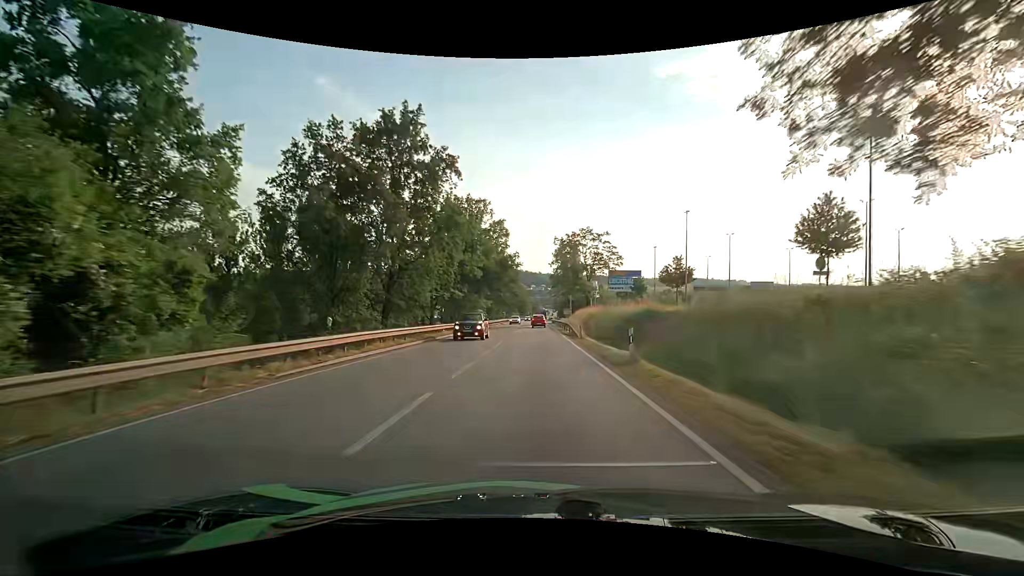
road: primary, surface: asphalt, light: Day
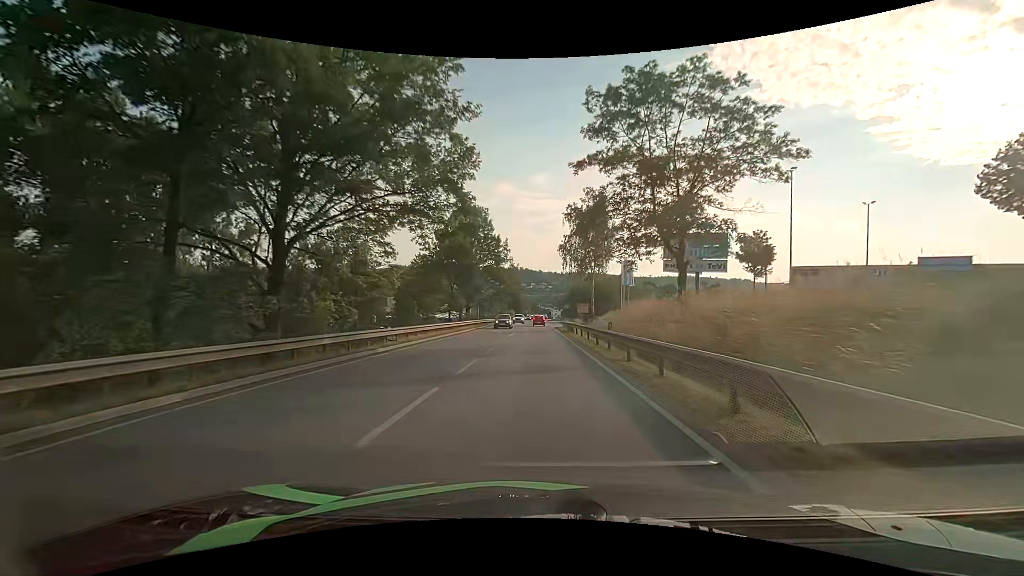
(+0.2, +47.6) m; +1°
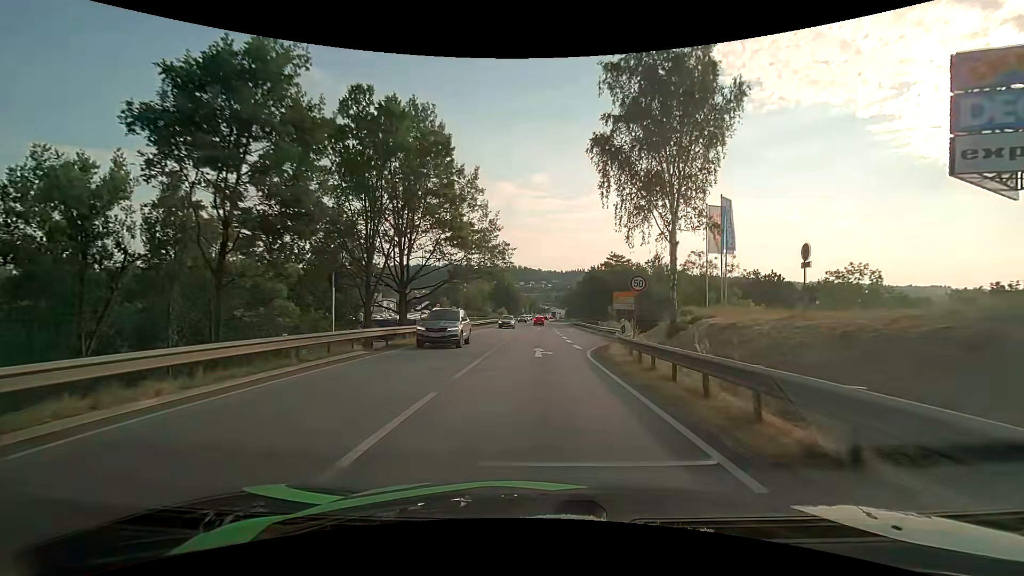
(-0.3, +42.1) m; 0°
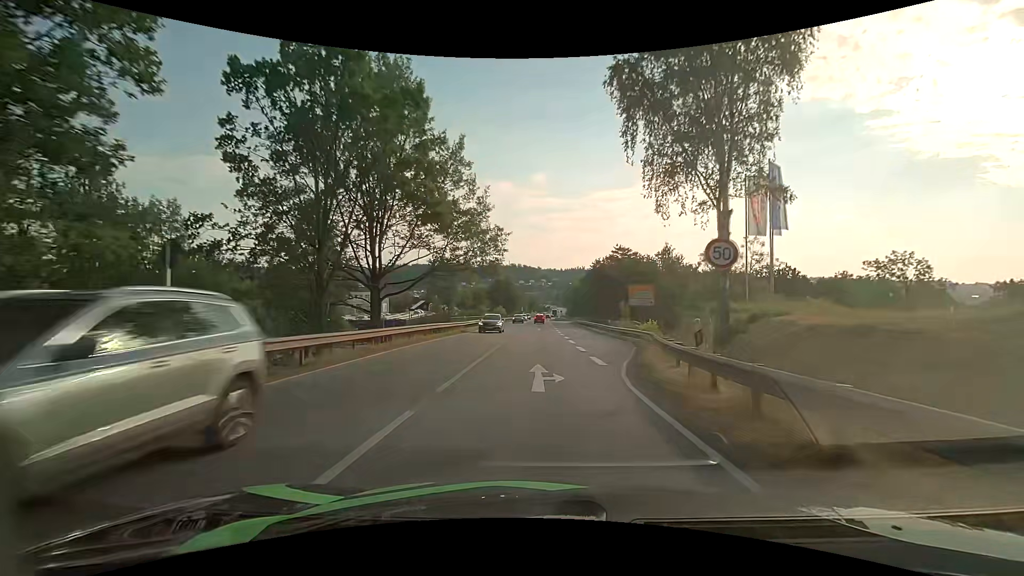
(0.0, +7.9) m; 0°
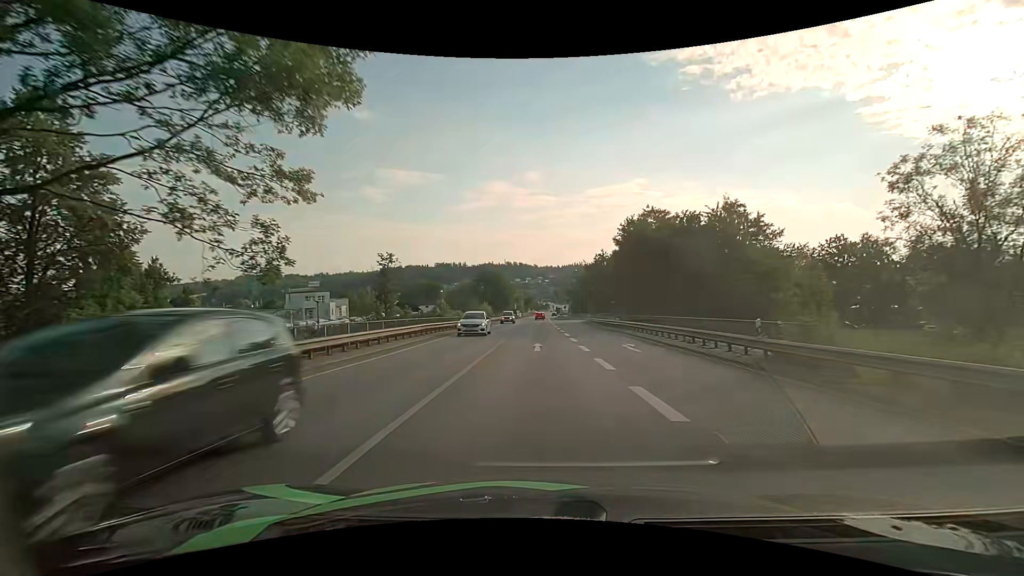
(0.0, +31.5) m; 0°
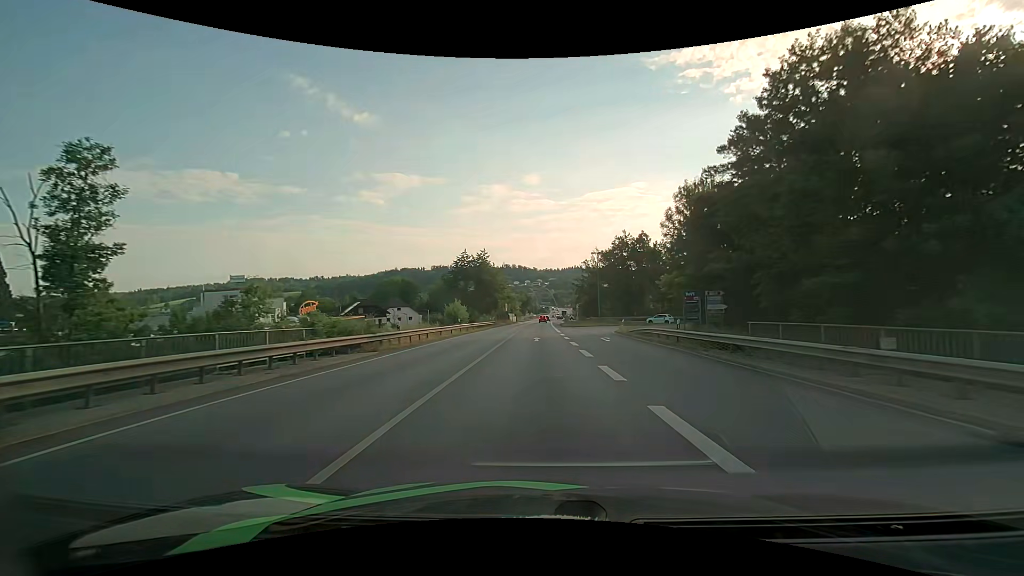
(+0.1, +32.1) m; 0°
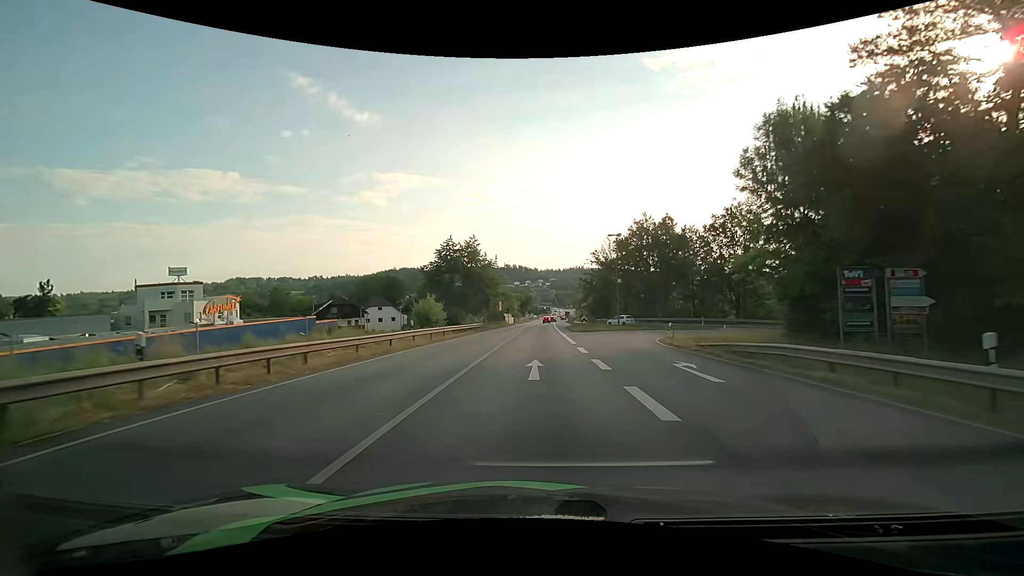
(0.0, +16.1) m; 0°
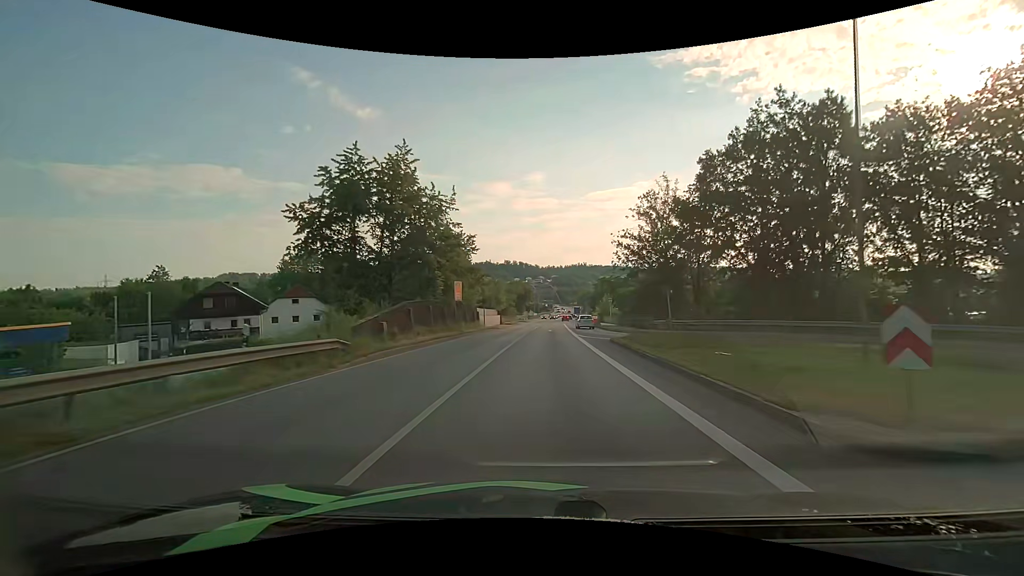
(-0.2, +40.1) m; 0°
(0, +10) (0, +20) (0, +30) (0, +40) (+1, +50) (+1, +60) (+1, +70) (+2, +80) (+2, +90) (+3, +100) m
